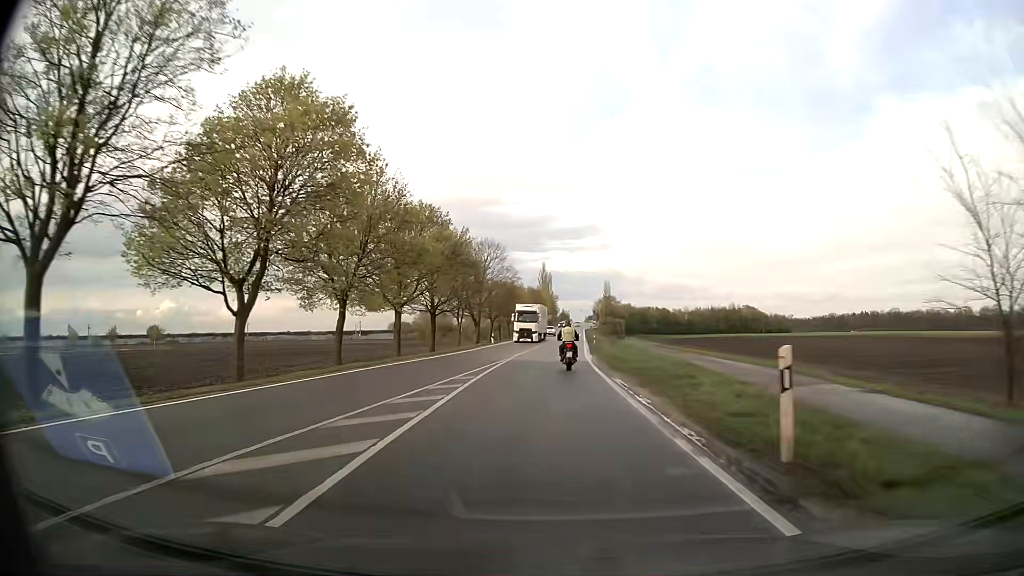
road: secondary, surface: asphalt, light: Day
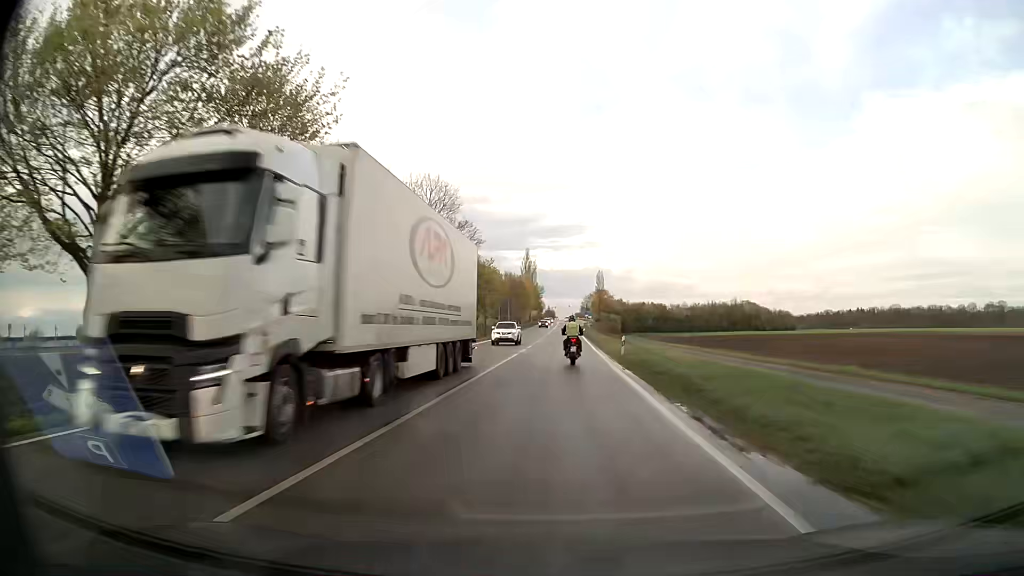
(+0.3, +33.7) m; +1°
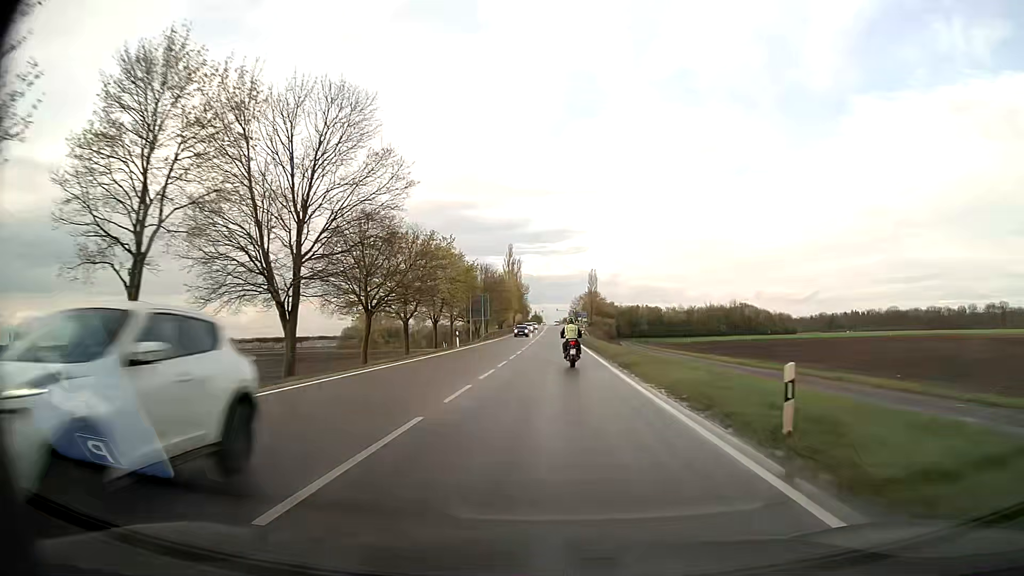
(+0.2, +22.4) m; +1°
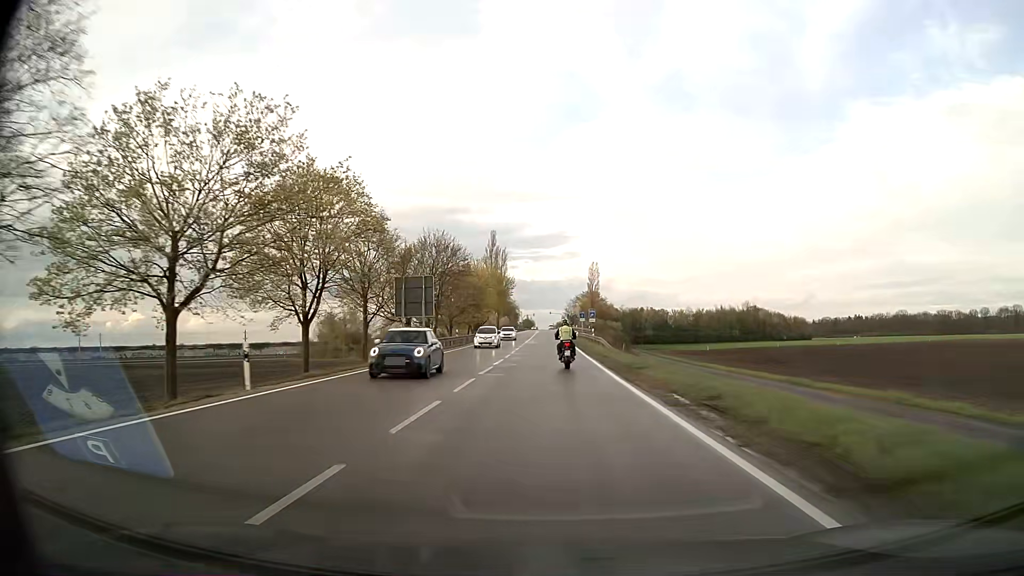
(+0.3, +33.6) m; +1°
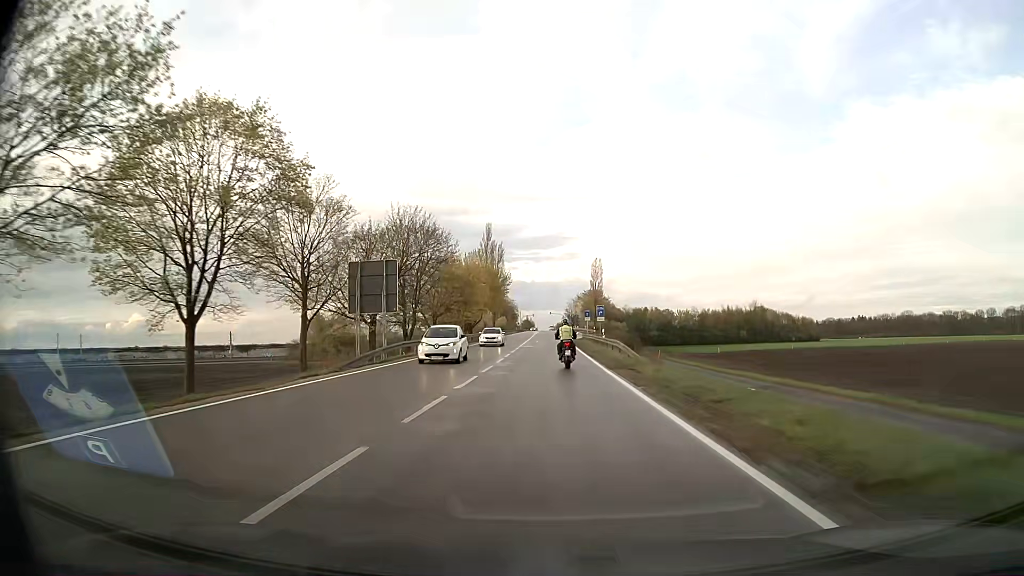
(0.0, +11.3) m; 0°
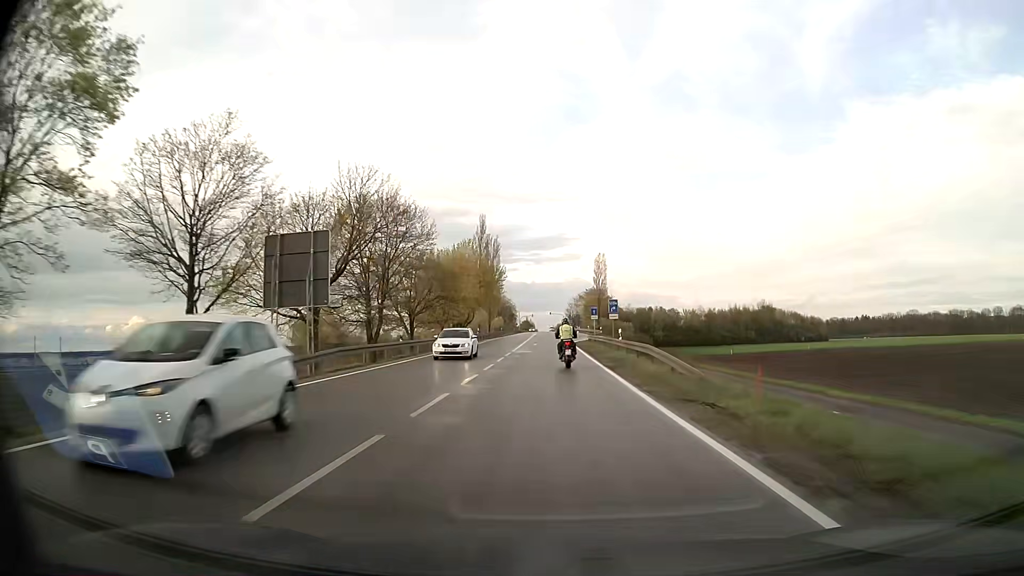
(0.0, +11.3) m; 0°
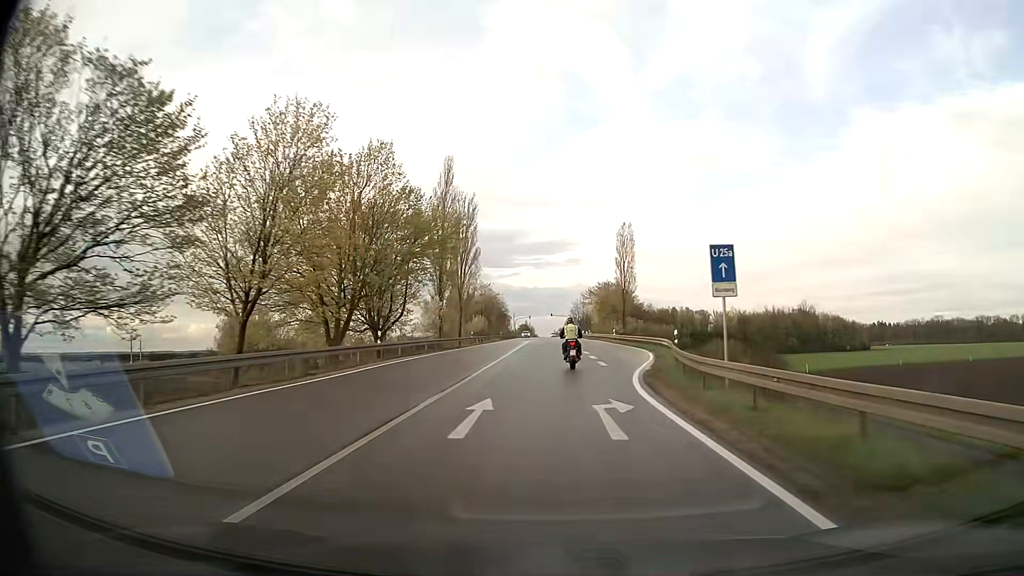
(-0.1, +45.3) m; 0°
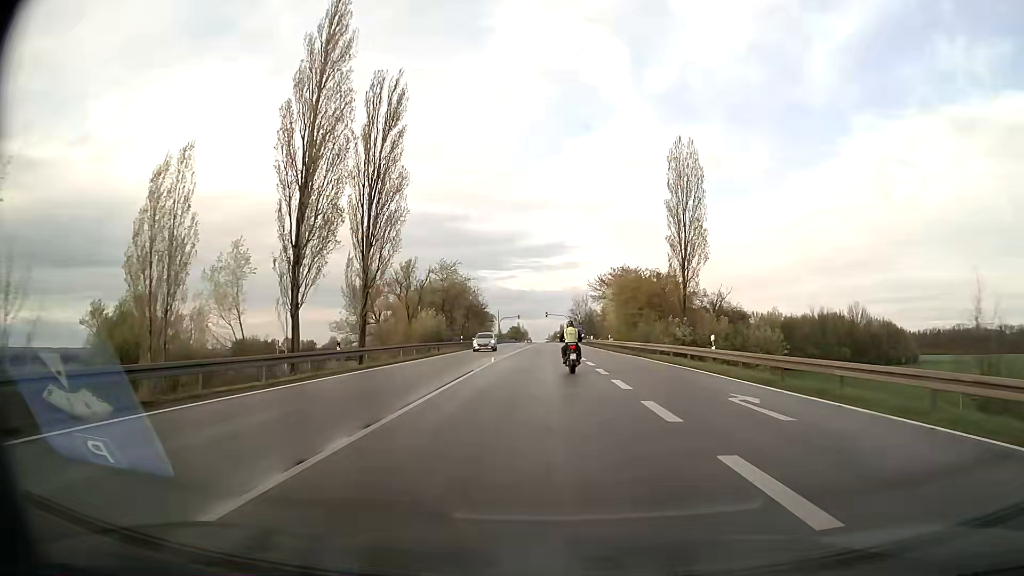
(0.0, +45.1) m; 0°
(0, +10) (0, +20) (0, +30) (0, +40) (0, +50) (0, +60) (0, +70) (0, +80) (0, +90) (0, +100) m
